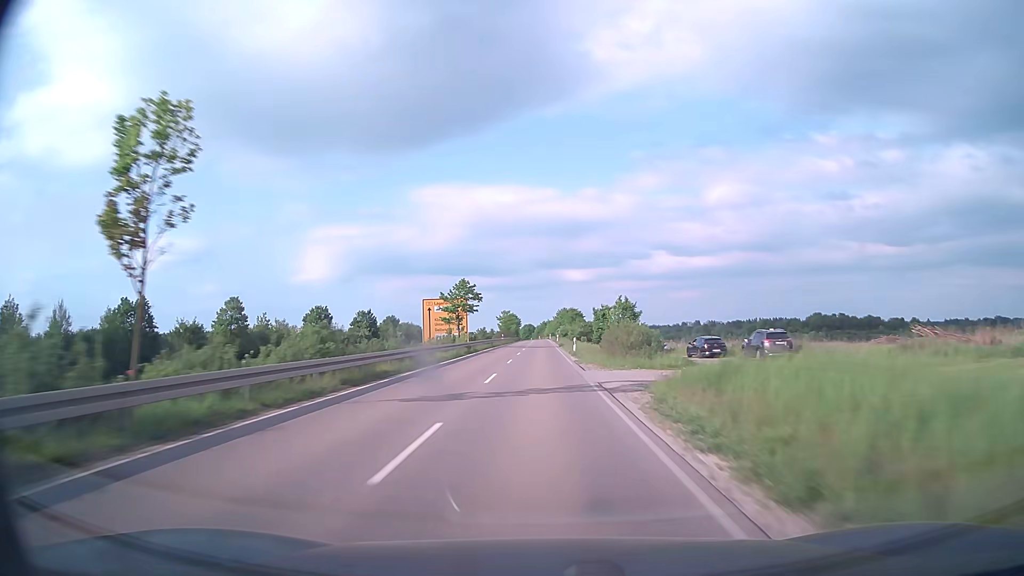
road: secondary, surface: asphalt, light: Day
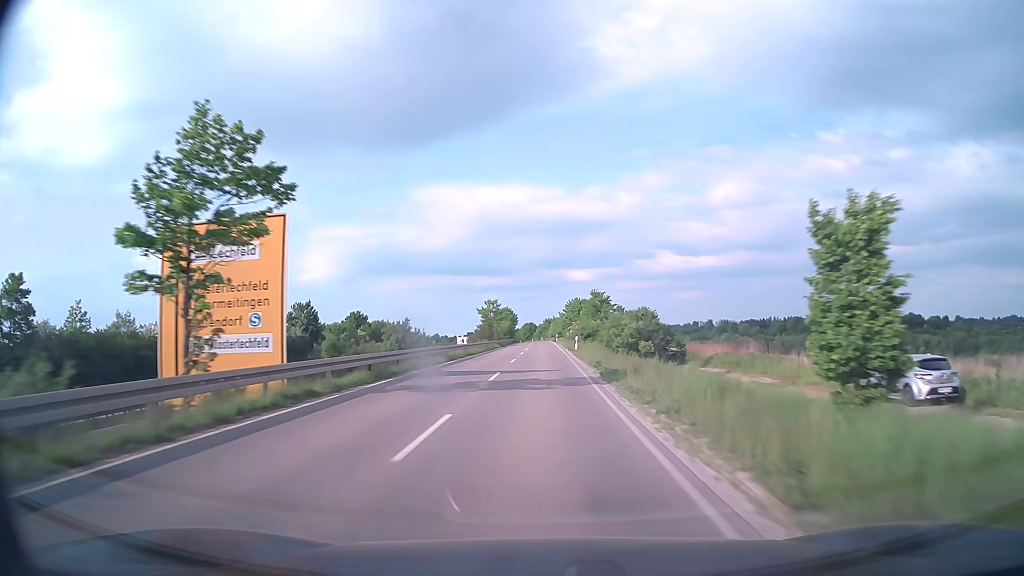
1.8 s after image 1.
(-0.1, +47.2) m; 0°
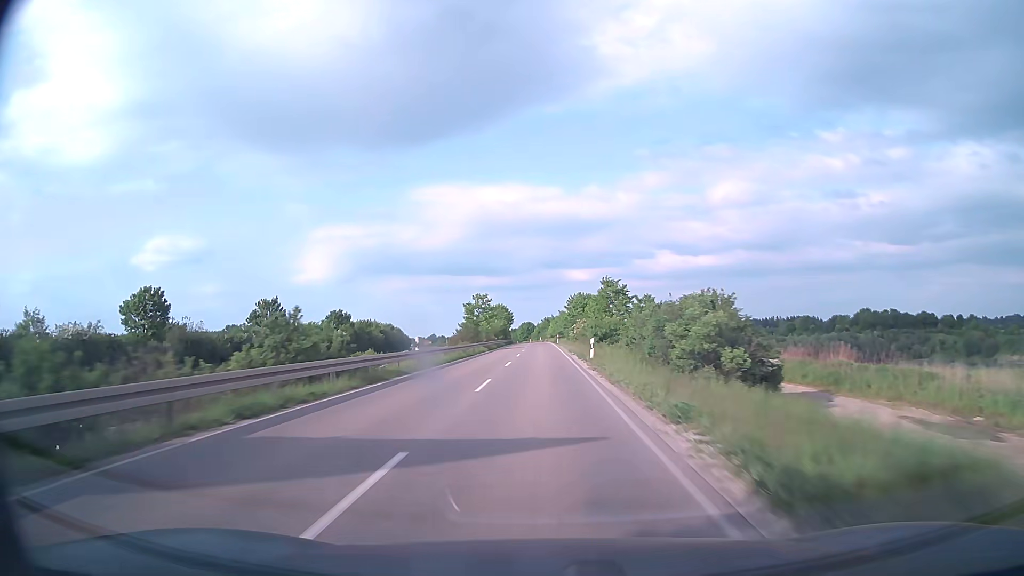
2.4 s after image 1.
(0.0, +15.6) m; 0°
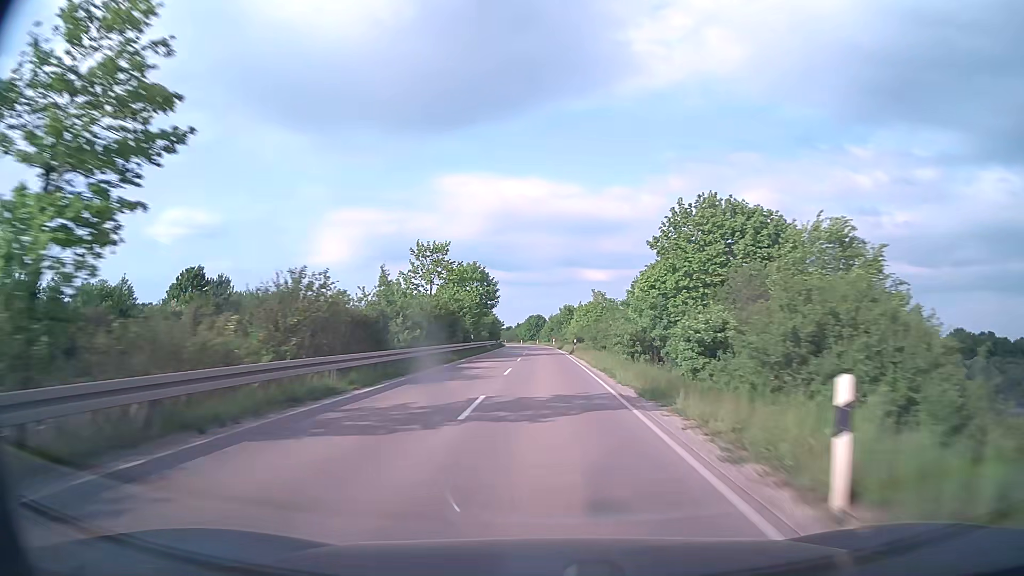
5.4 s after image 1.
(-0.5, +77.0) m; -1°
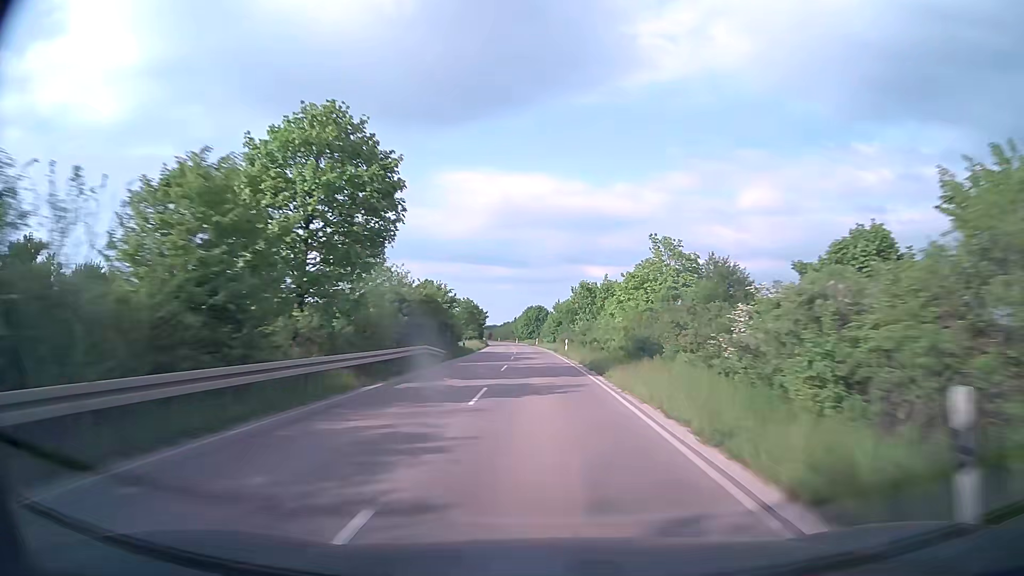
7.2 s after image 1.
(-0.1, +45.8) m; -1°
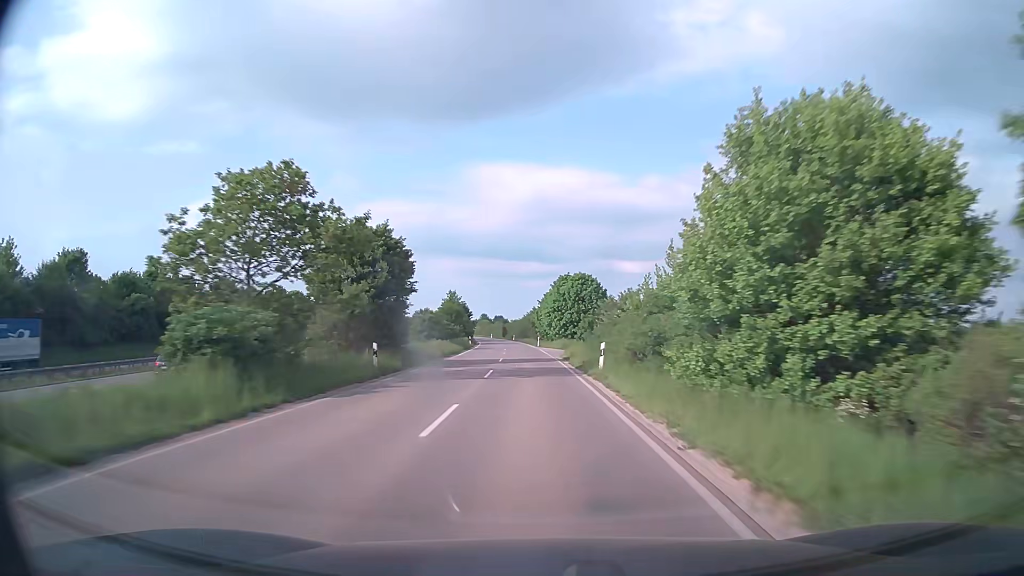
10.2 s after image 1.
(-1.2, +76.1) m; -3°
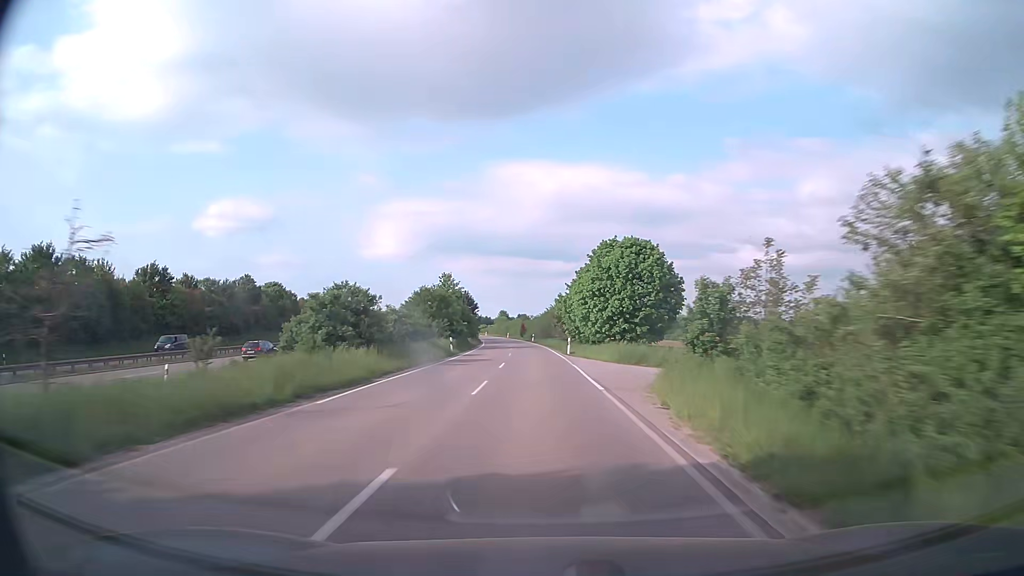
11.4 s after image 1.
(-0.4, +30.5) m; -2°
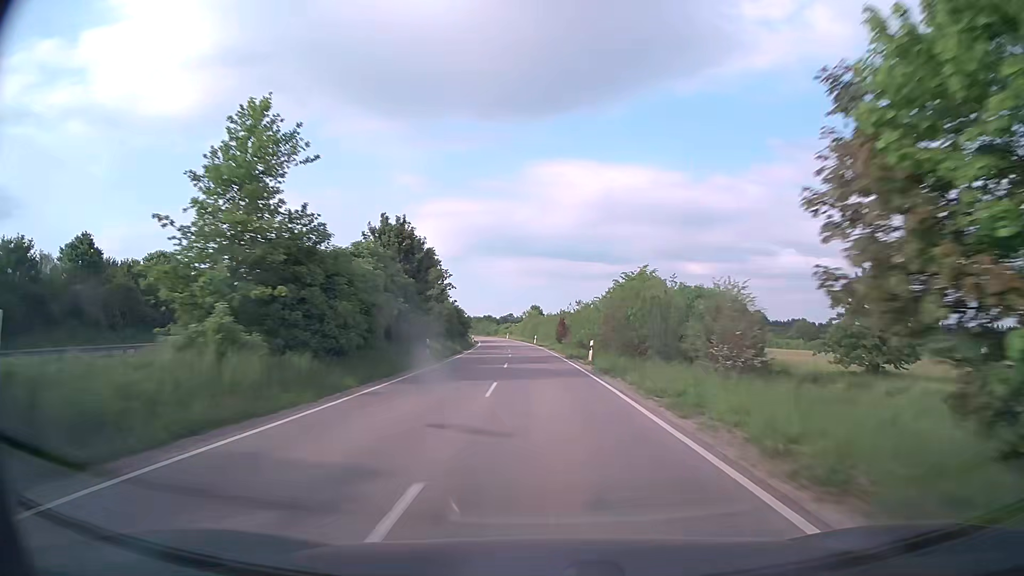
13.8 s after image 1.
(-2.0, +60.6) m; -3°
(0, +10) (0, +20) (0, +30) (-1, +40) (-1, +50) (-2, +60) (-3, +70) (-4, +80) (-5, +90) (-6, +100) m
